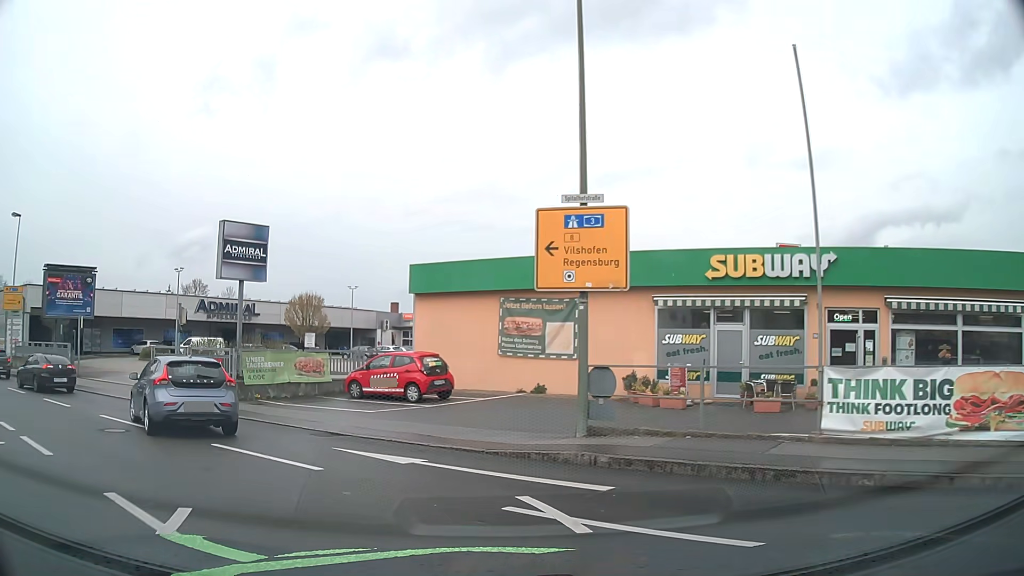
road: tertiary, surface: asphalt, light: Day
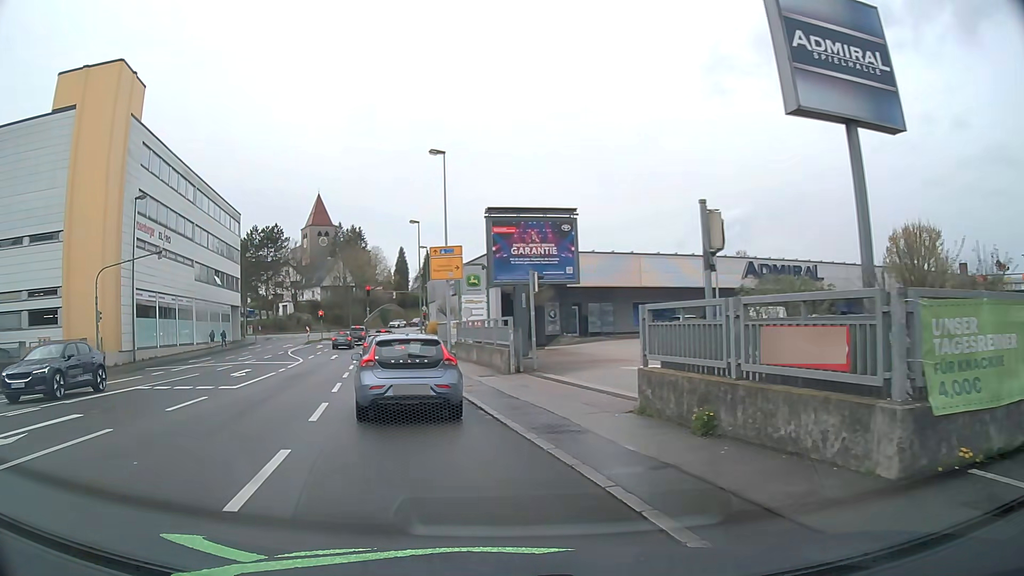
(-5.8, +13.9) m; -48°
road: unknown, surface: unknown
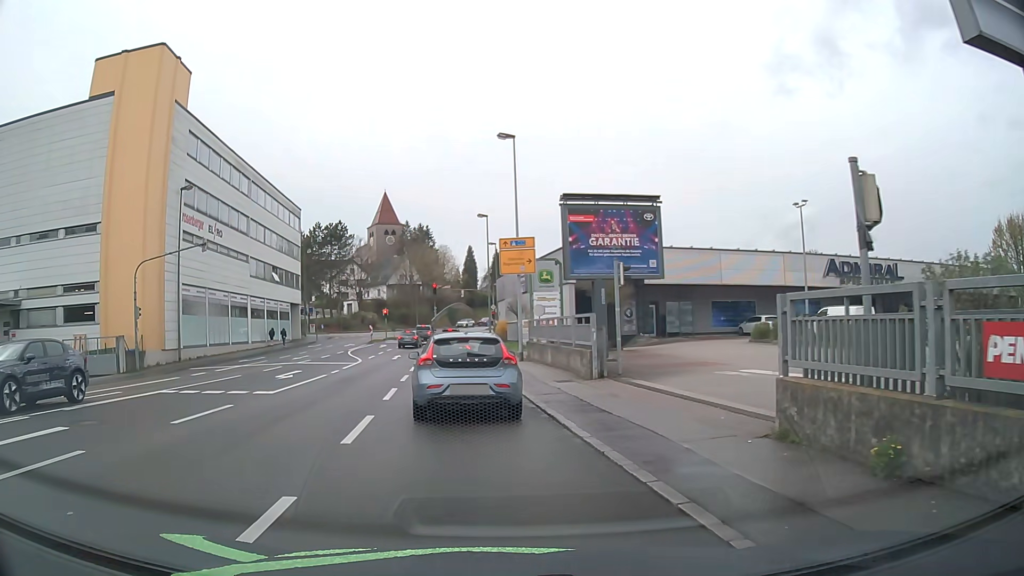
(-0.1, +2.7) m; -7°
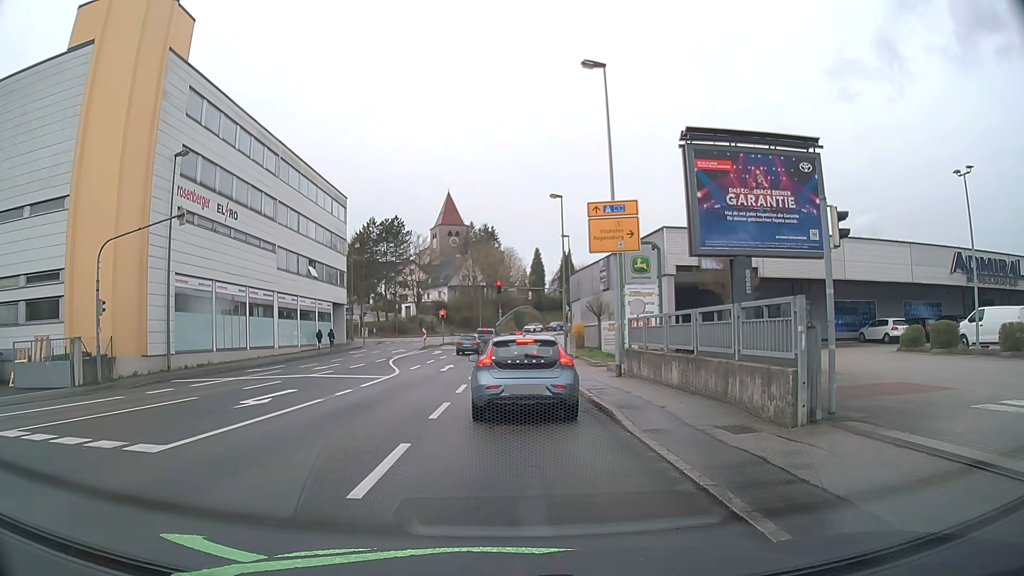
(-0.5, +8.9) m; -5°
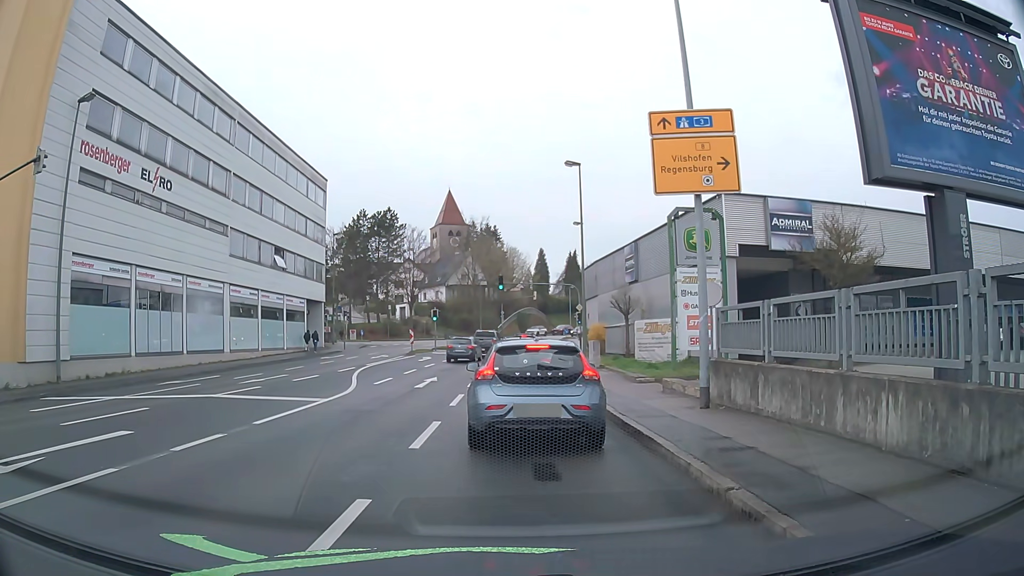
(0.0, +8.9) m; 0°
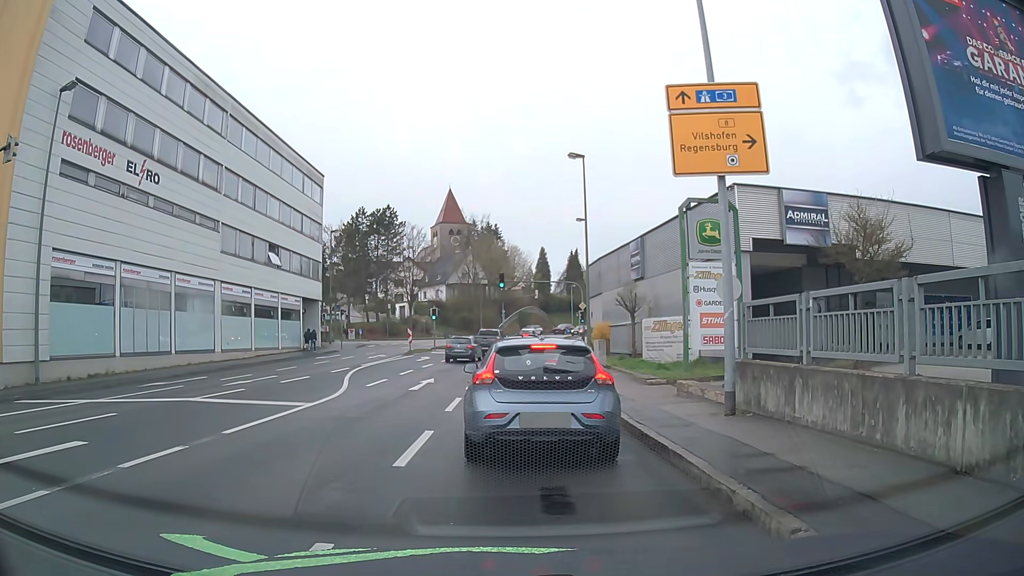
(0.0, +1.3) m; 0°
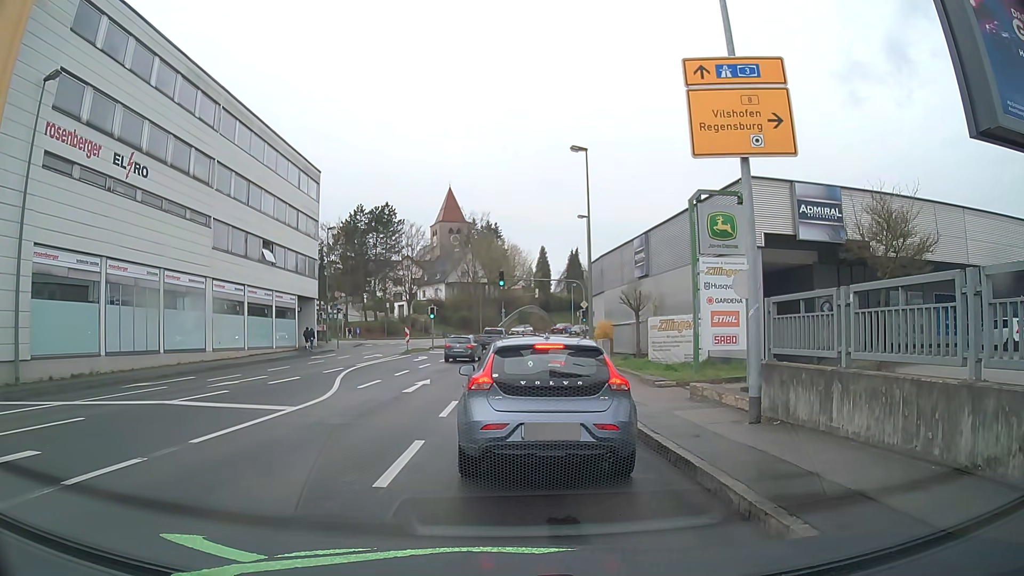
(0.0, +1.1) m; -1°
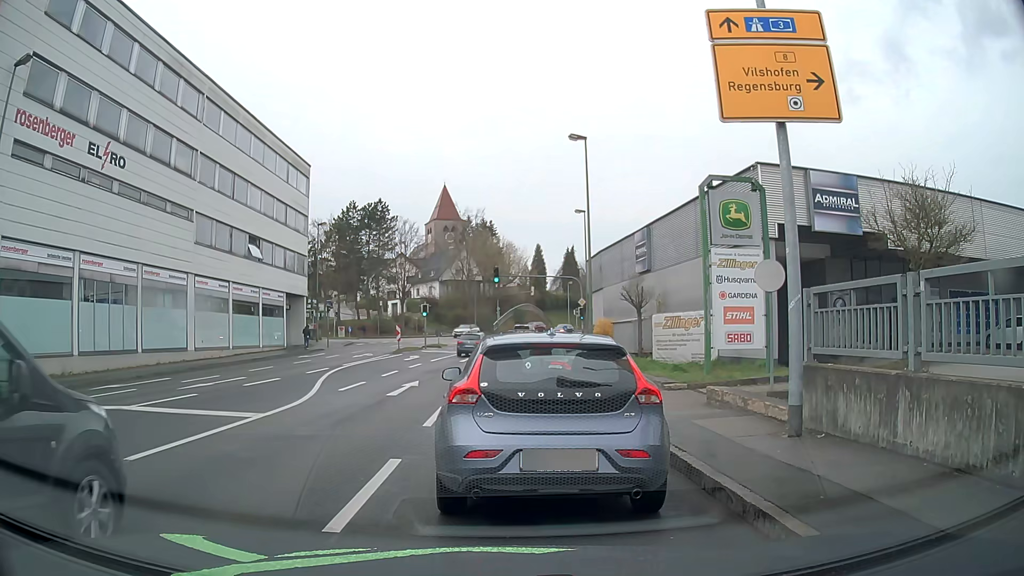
(0.0, +1.5) m; +1°
